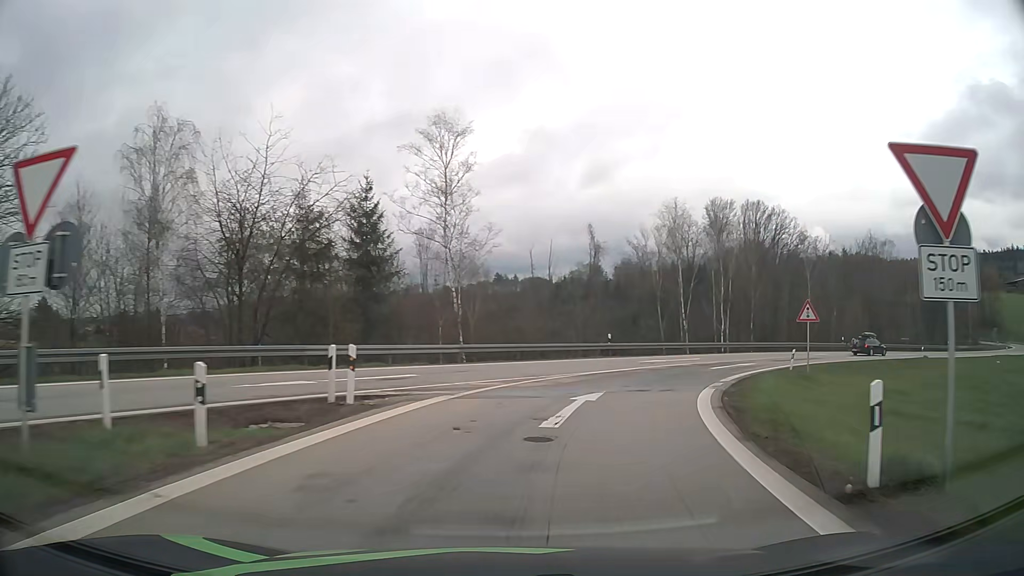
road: motorway_link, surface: asphalt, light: Day
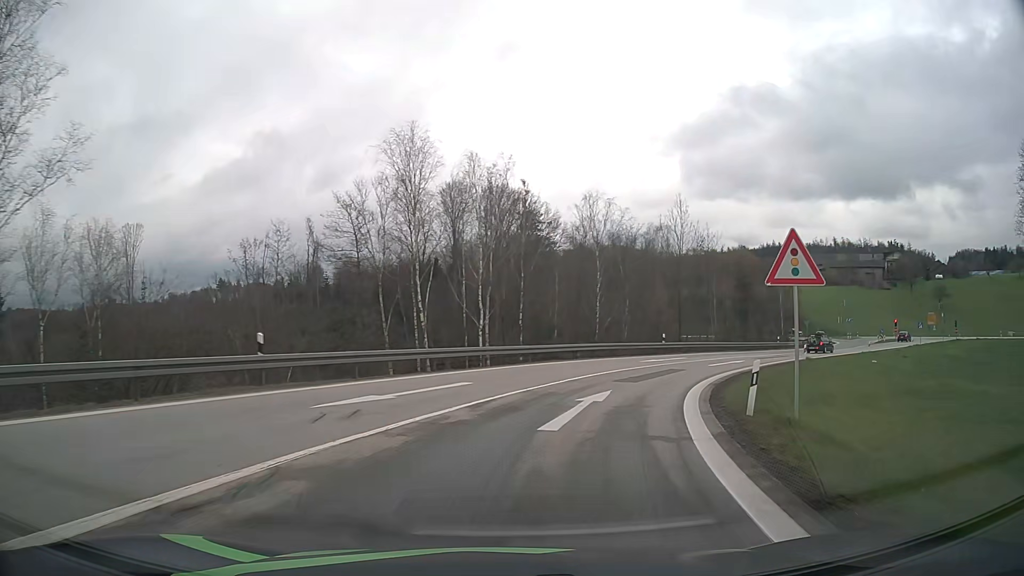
(+4.8, +21.0) m; +25°
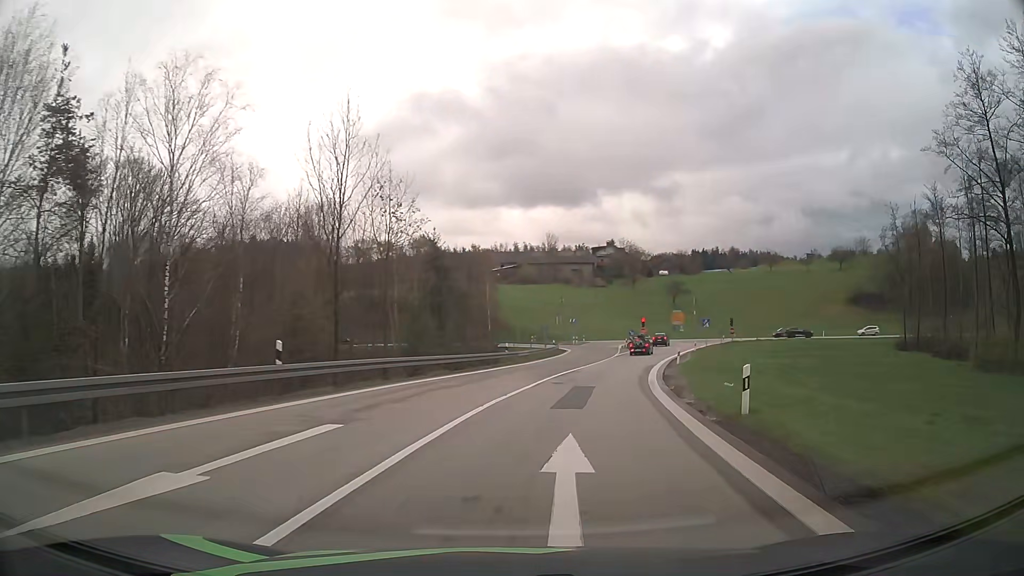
(+7.0, +27.3) m; +28°
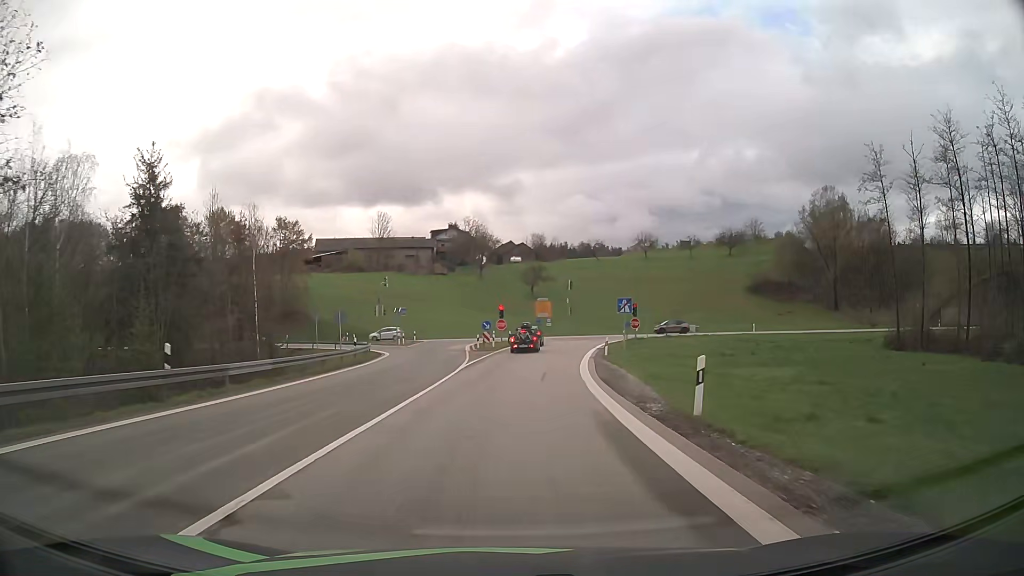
(+3.8, +27.8) m; +13°
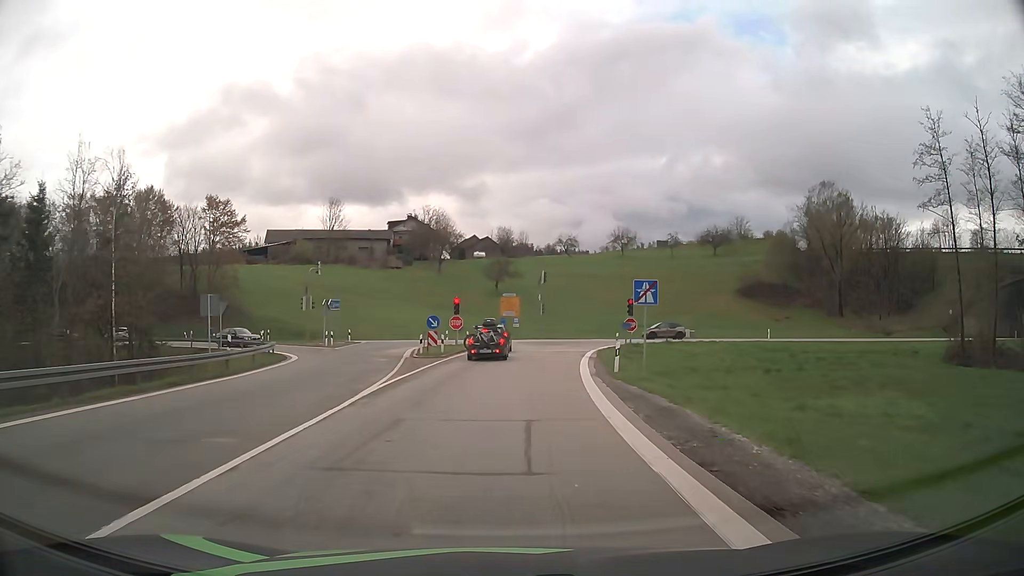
(+0.4, +13.5) m; +3°
(0, +10) (+1, +20) (+2, +30) (+3, +40) (+6, +49) (+14, +56) (+23, +58) (+33, +59) (+43, +60) (+53, +61) m
